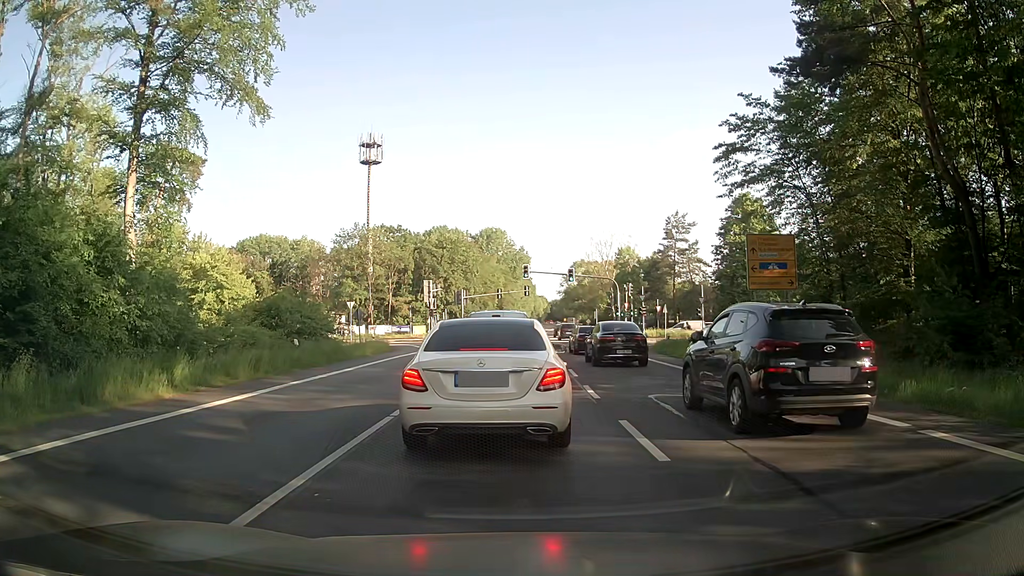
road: primary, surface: asphalt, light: Day
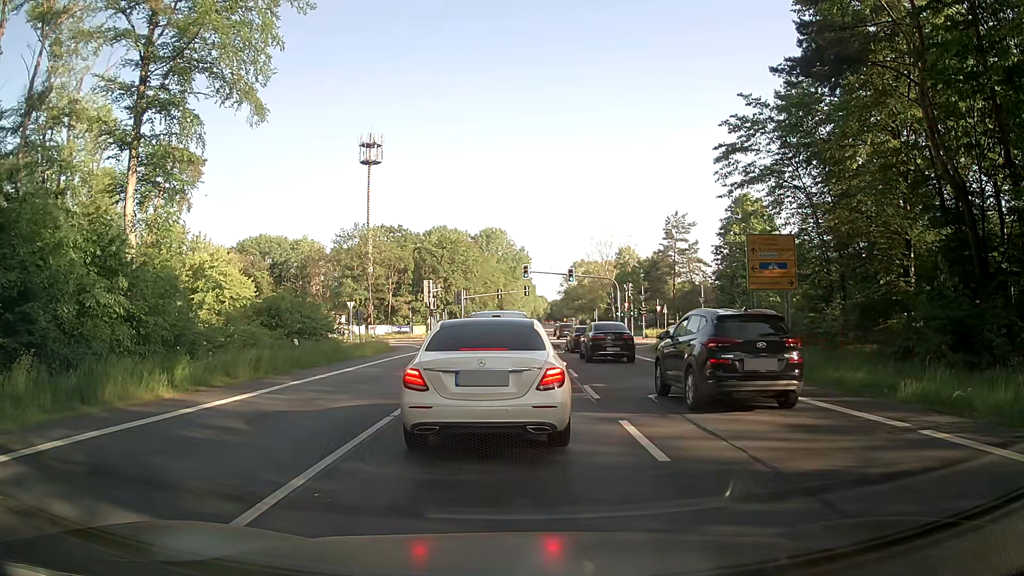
(0.0, 0.0) m; 0°
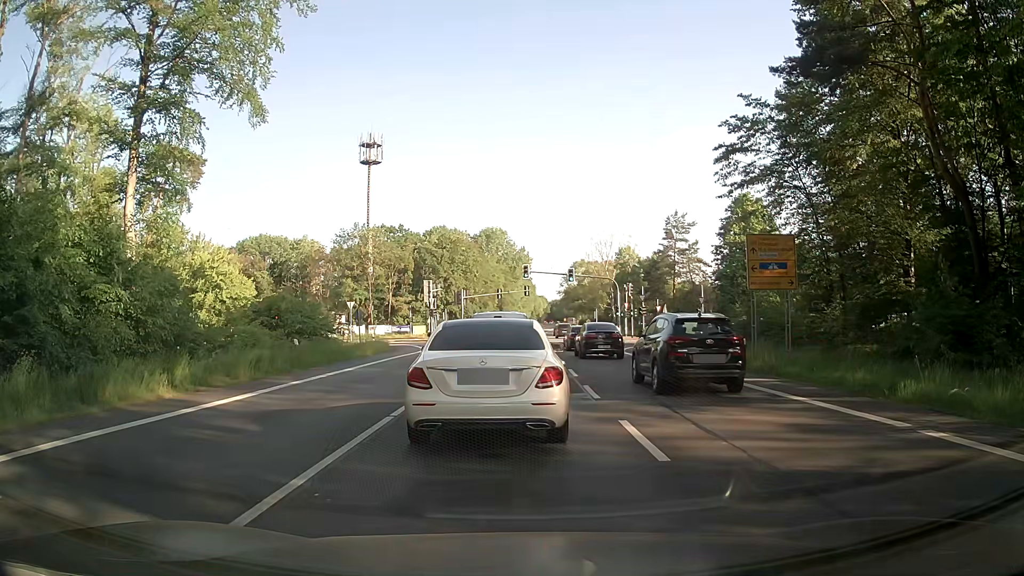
(0.0, 0.0) m; 0°
